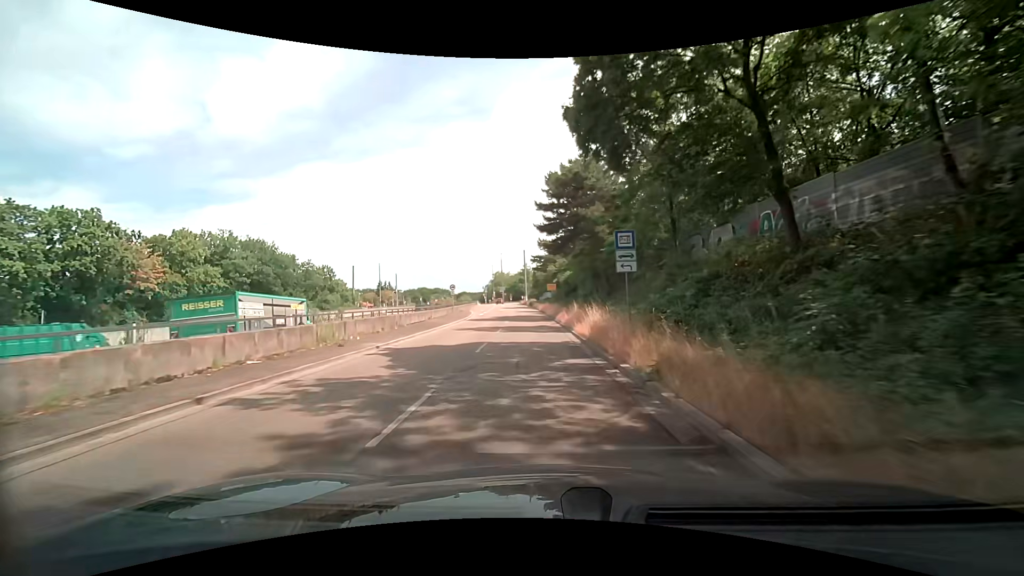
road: trunk_link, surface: asphalt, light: Day
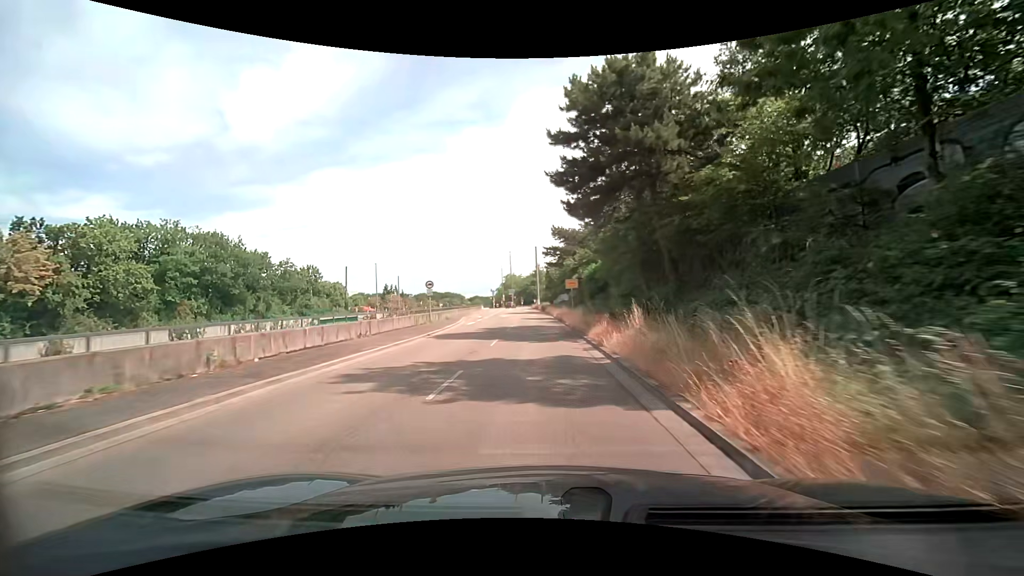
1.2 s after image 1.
(-0.1, +15.7) m; -1°
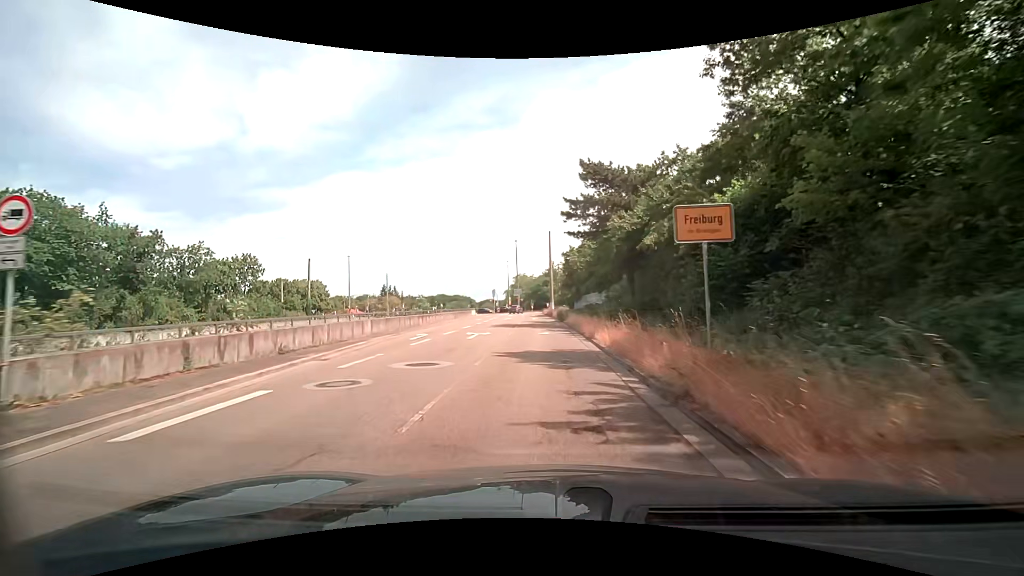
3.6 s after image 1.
(-0.4, +28.8) m; -1°
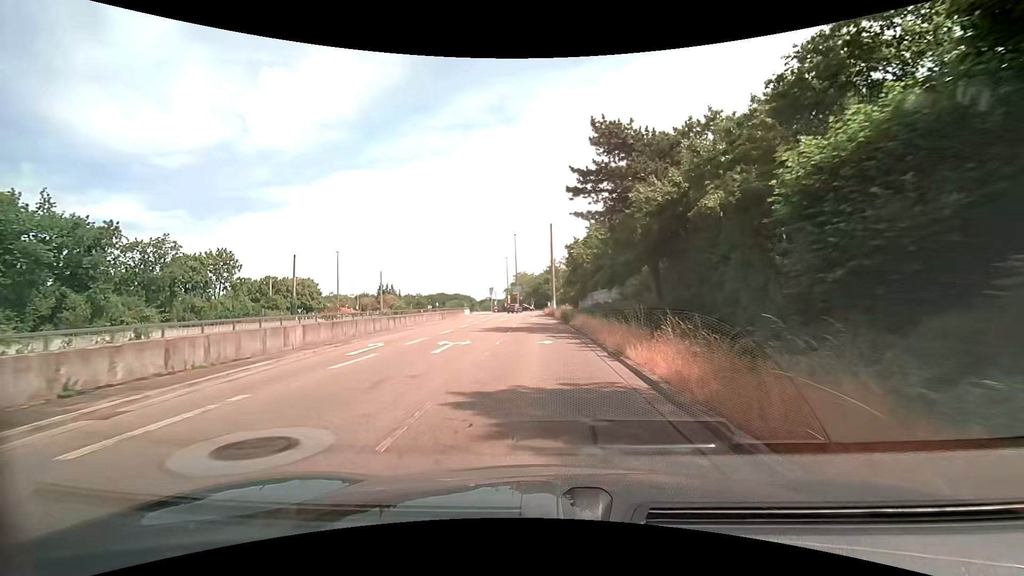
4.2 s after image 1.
(0.0, +6.6) m; -1°
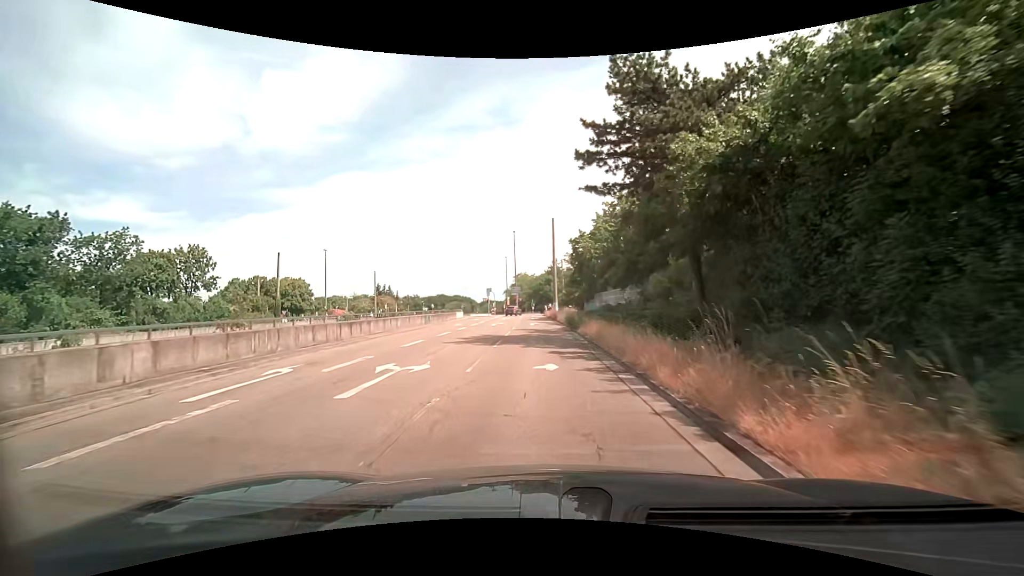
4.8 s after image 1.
(0.0, +6.4) m; 0°
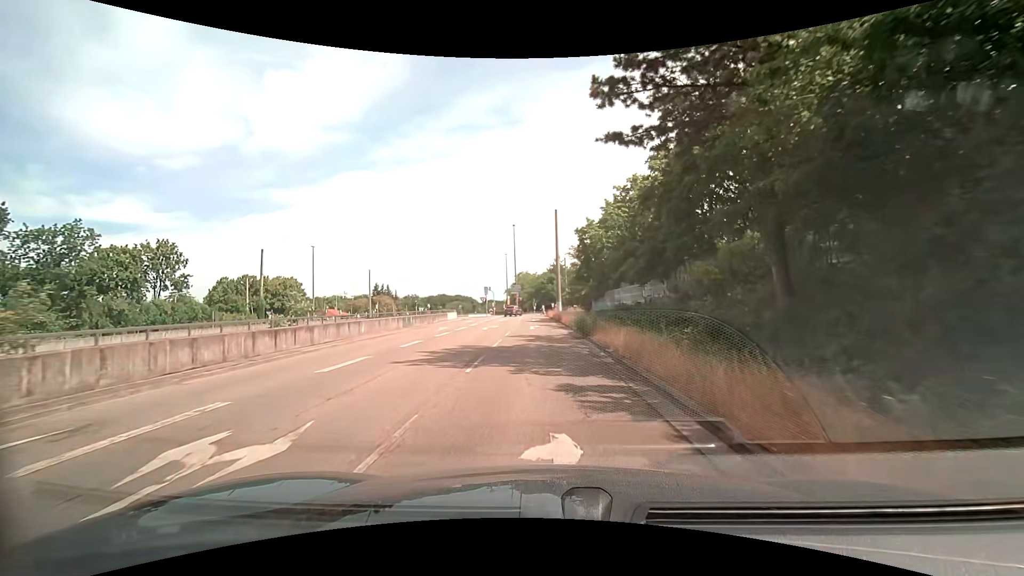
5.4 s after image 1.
(0.0, +6.2) m; 0°
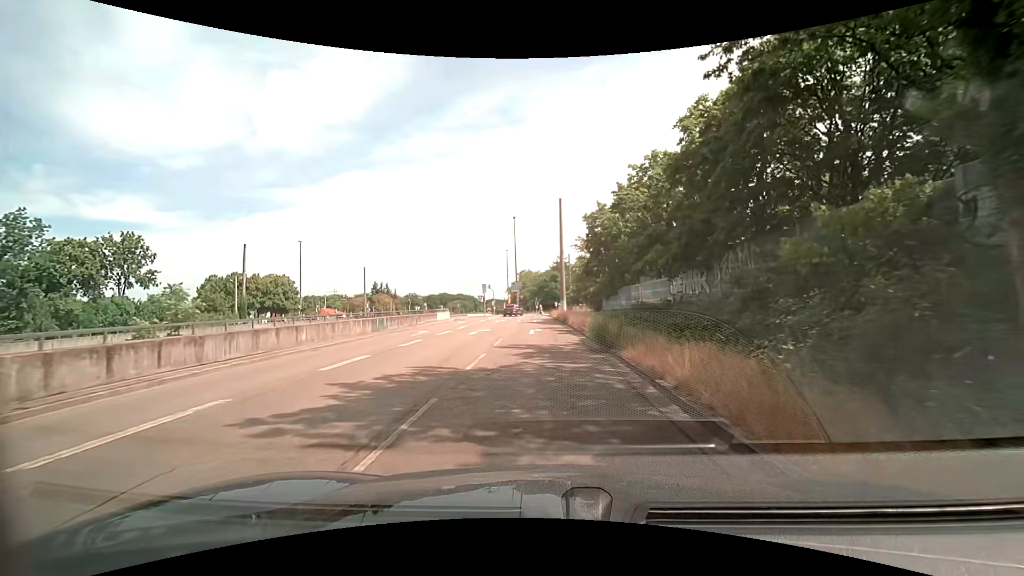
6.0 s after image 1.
(0.0, +6.0) m; 0°
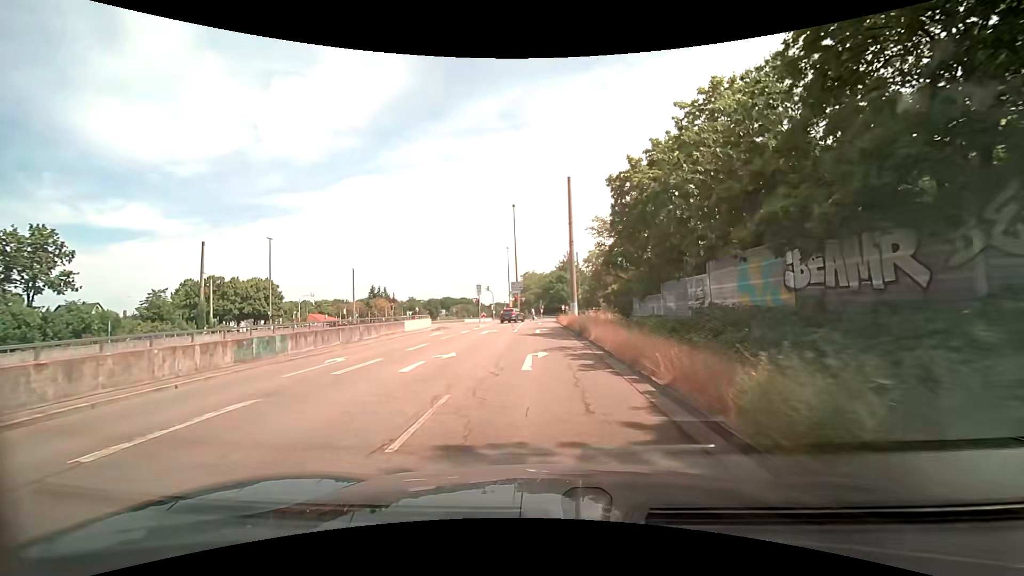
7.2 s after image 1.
(-0.1, +11.3) m; -1°
